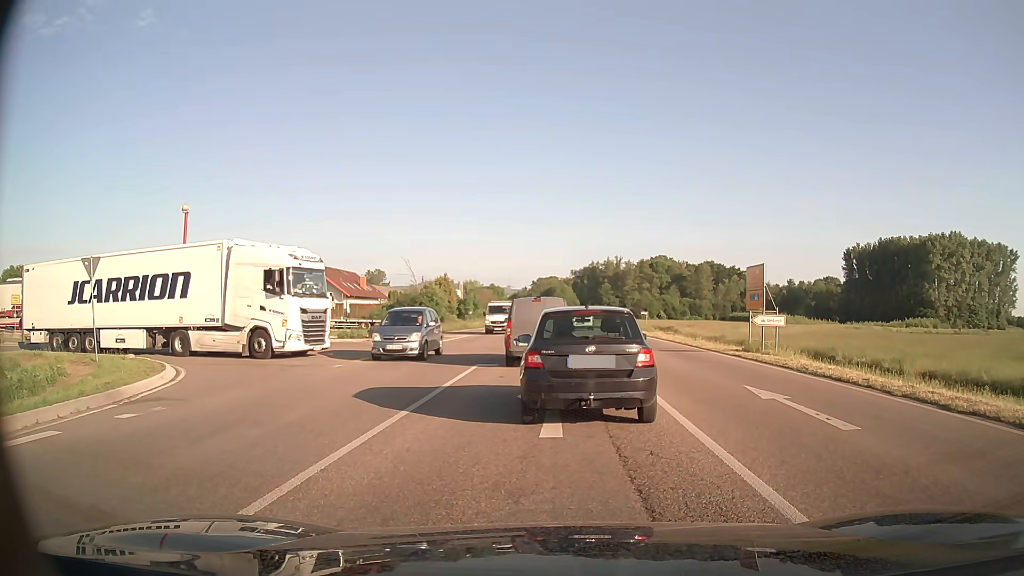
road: primary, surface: asphalt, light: Day
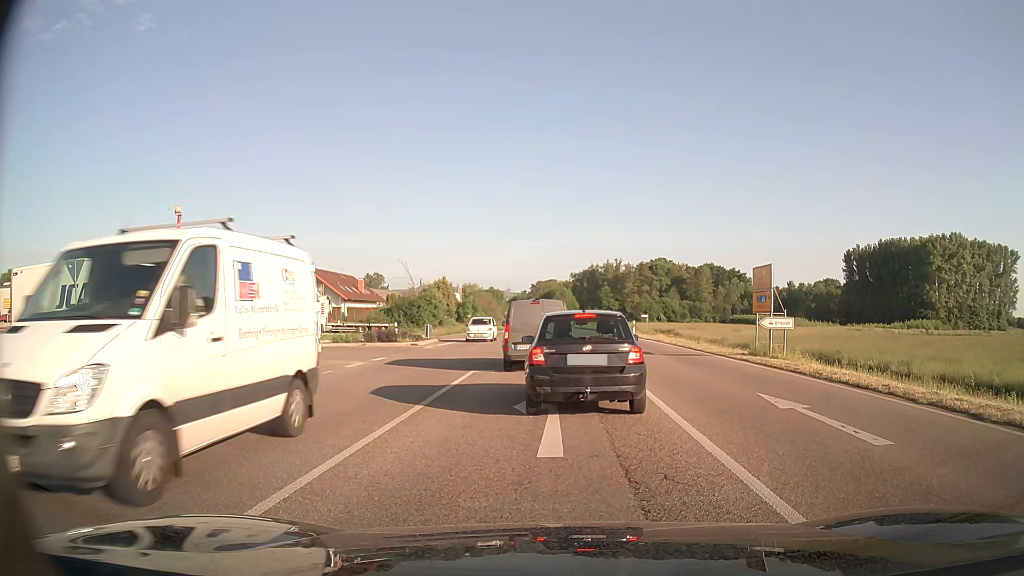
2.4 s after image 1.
(0.0, +0.9) m; 0°
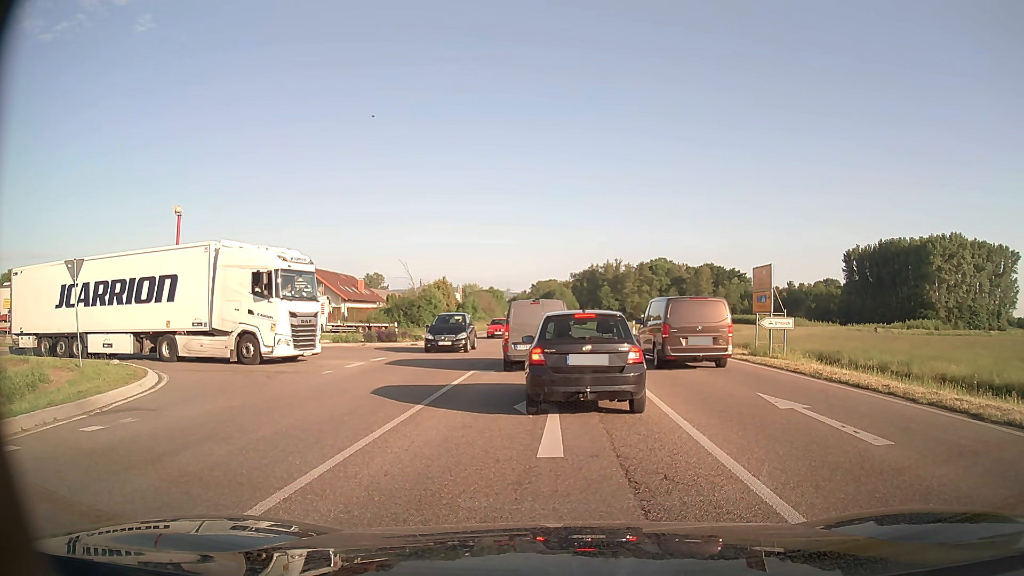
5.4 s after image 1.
(0.0, 0.0) m; 0°
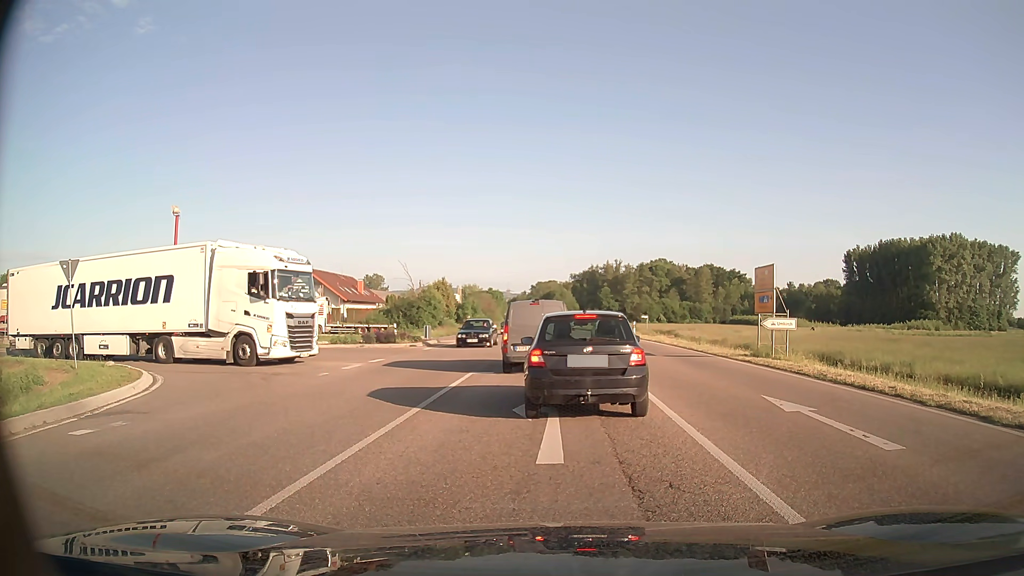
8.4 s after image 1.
(0.0, +0.2) m; 0°
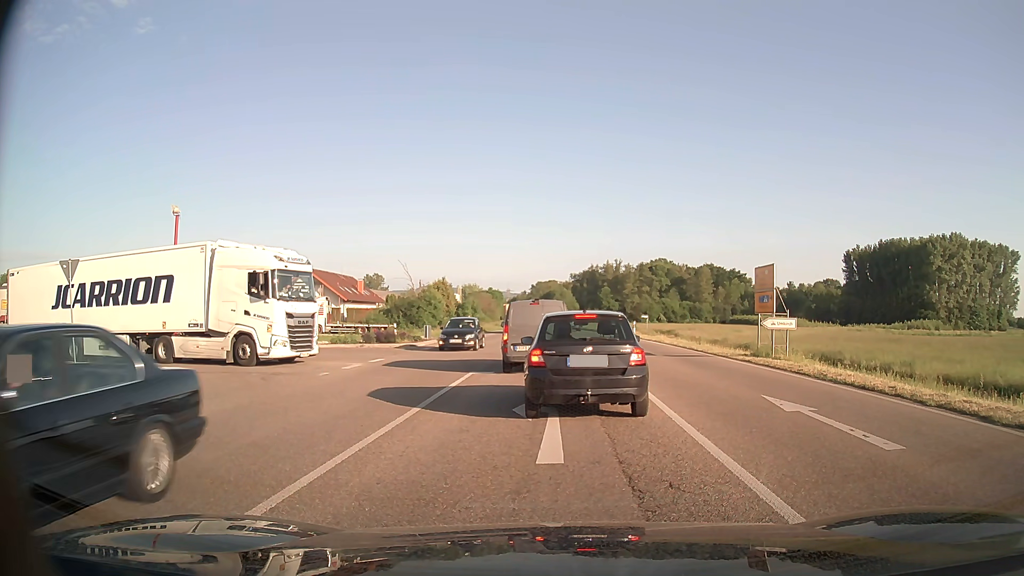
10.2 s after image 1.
(0.0, +0.1) m; 0°
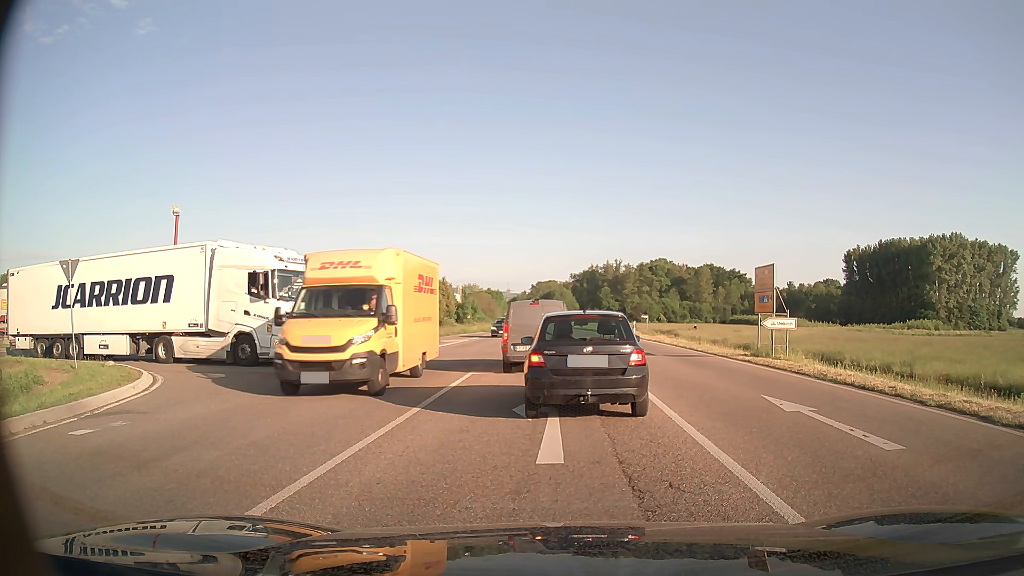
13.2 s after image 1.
(0.0, 0.0) m; 0°
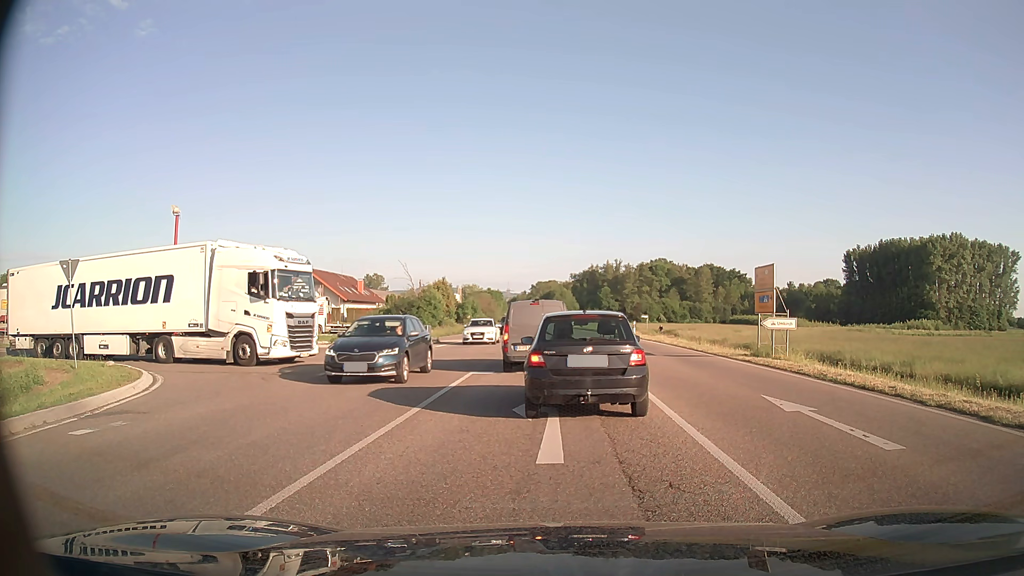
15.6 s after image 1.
(0.0, 0.0) m; 0°
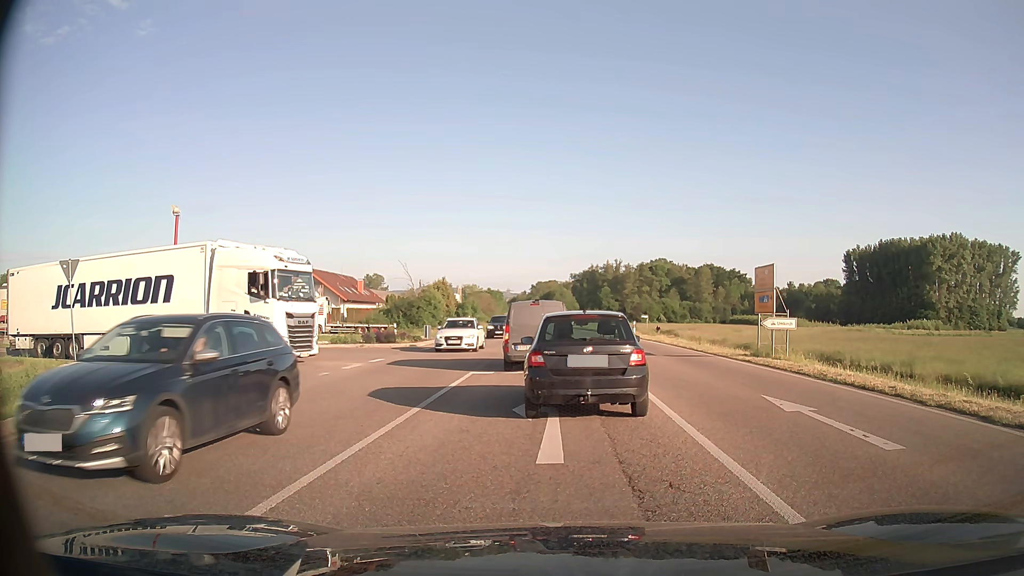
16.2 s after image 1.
(0.0, 0.0) m; 0°
(0, +10) (0, +20) (-5, +29) (-14, +32) (-24, +32) (-34, +31) (-43, +29) (-53, +27) (-63, +26) (-73, +24) m
